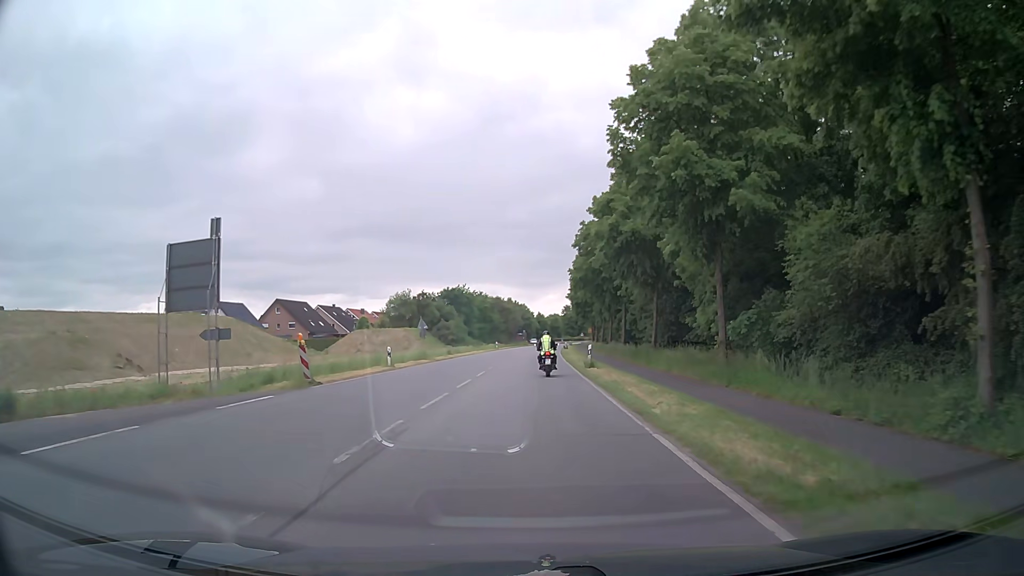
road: primary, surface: asphalt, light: Day
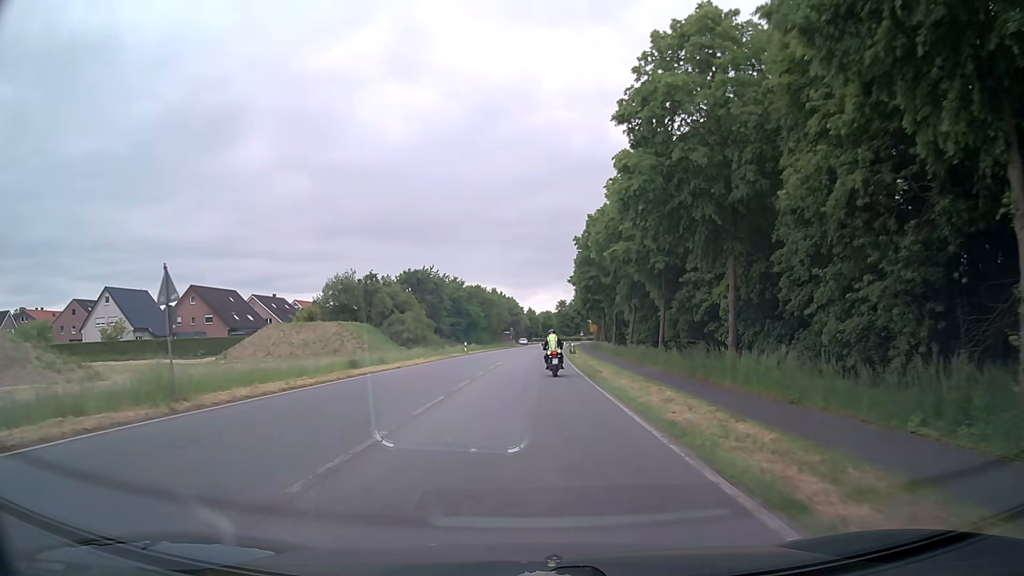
(+0.3, +31.6) m; +1°
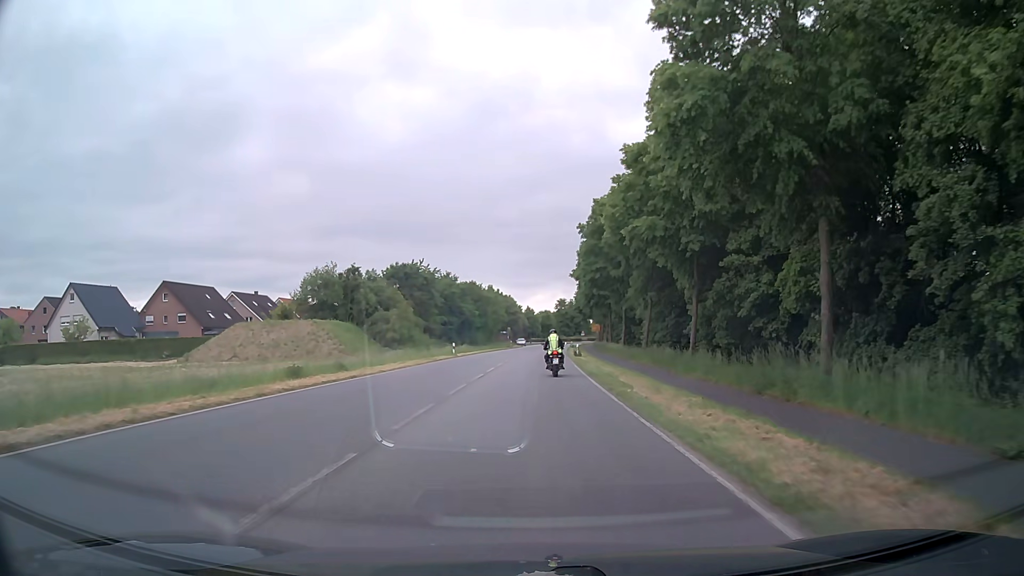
(0.0, +7.9) m; 0°
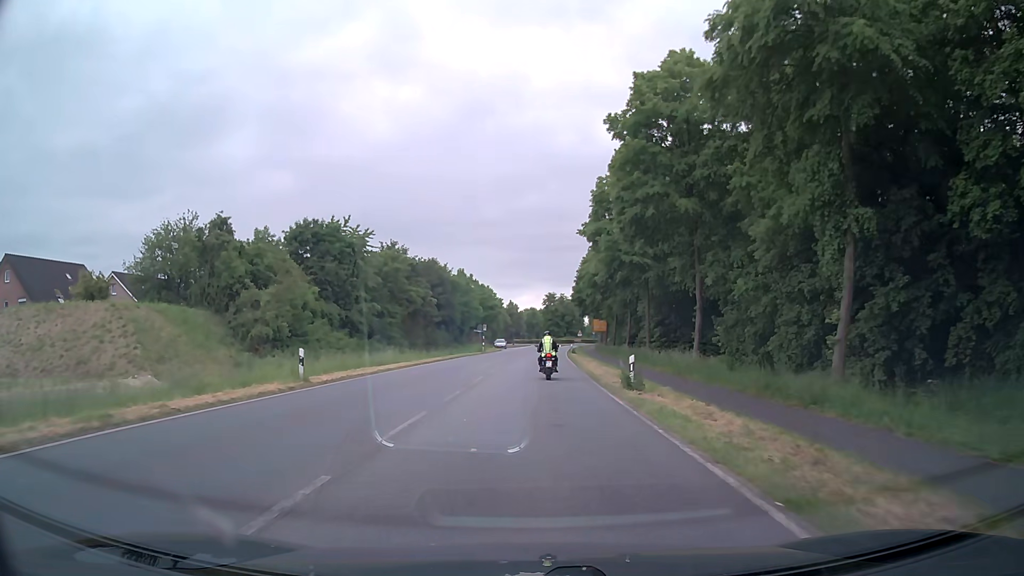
(+0.1, +31.6) m; +1°
(0, +10) (0, +20) (0, +30) (0, +40) (+1, +50) (+1, +60) (+2, +70) (+2, +80) (+3, +90) (+4, +100) m
